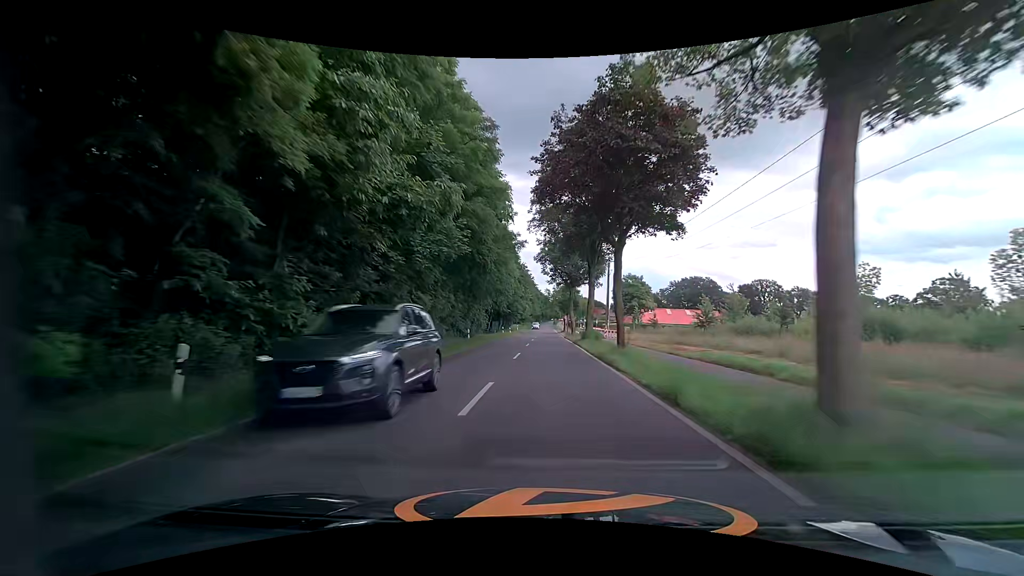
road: tertiary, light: Day
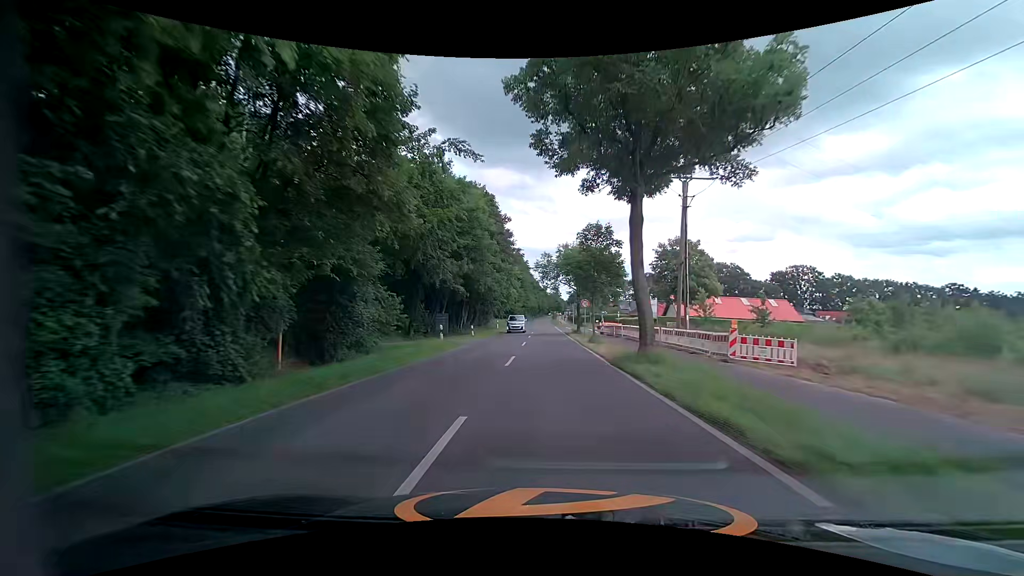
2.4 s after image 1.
(0.0, +39.7) m; 0°
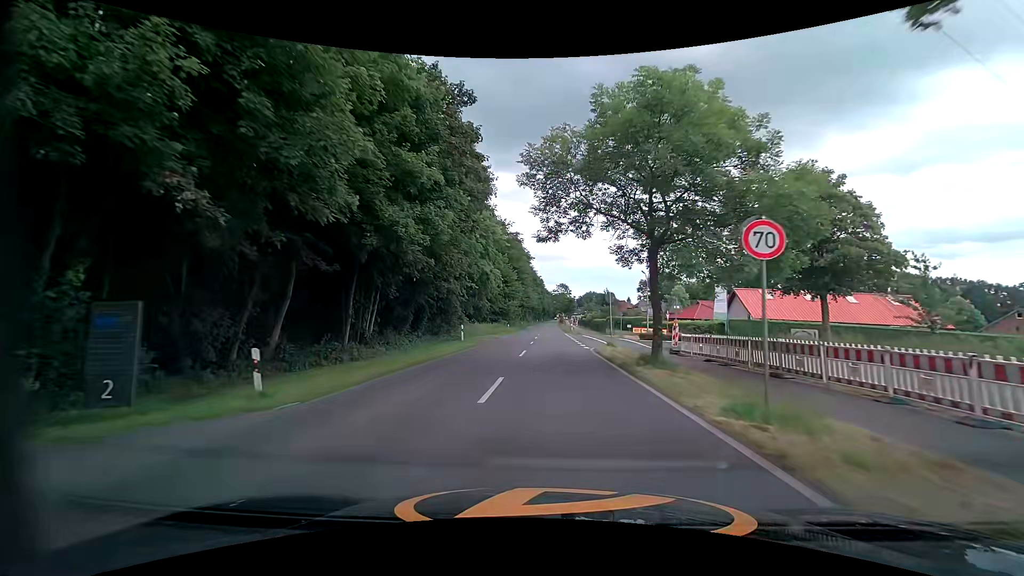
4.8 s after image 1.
(0.0, +30.1) m; -1°
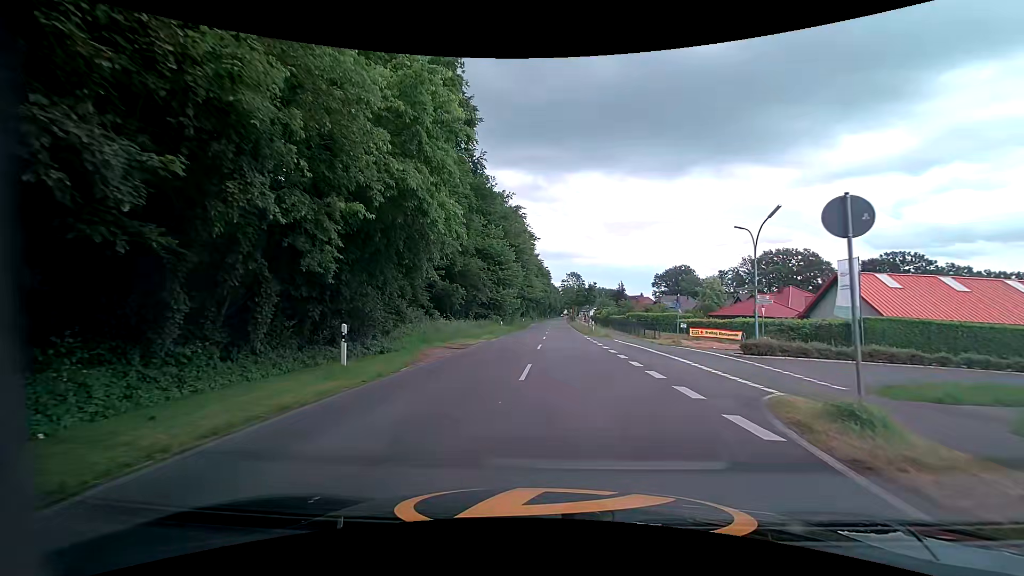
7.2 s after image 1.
(-0.1, +20.9) m; +1°
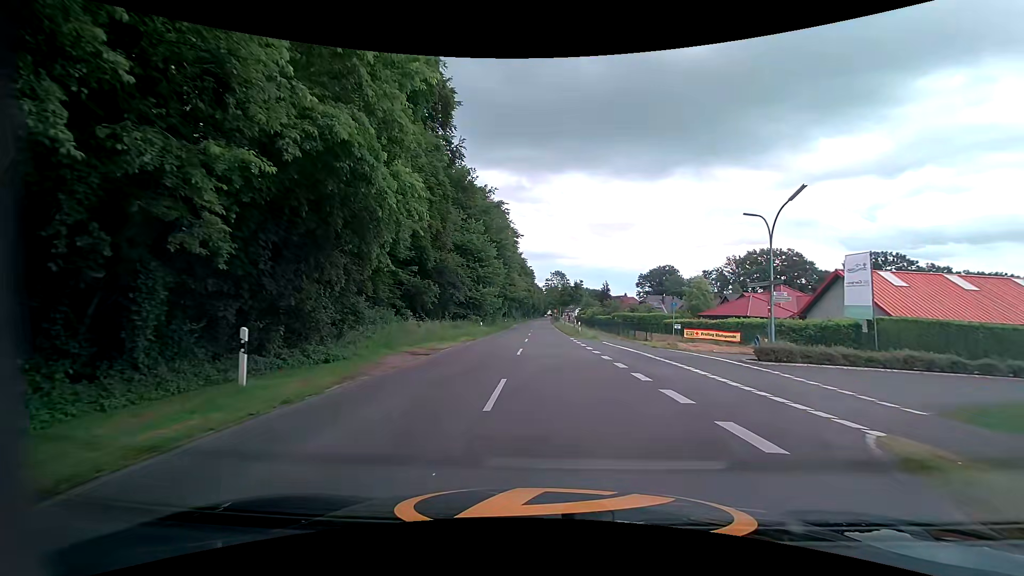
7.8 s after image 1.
(0.0, +3.5) m; +1°
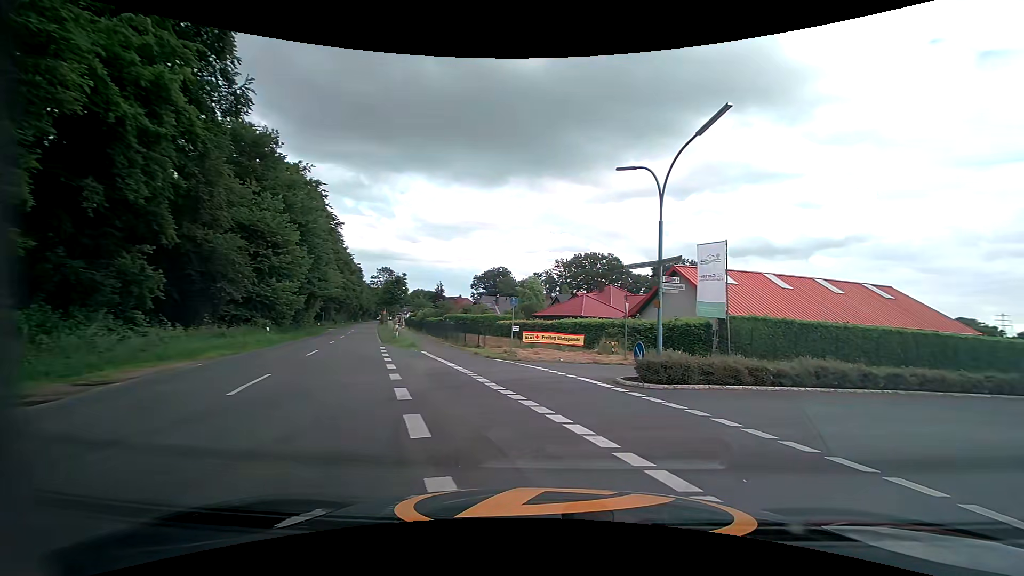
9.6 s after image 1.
(+1.1, +8.7) m; +18°
